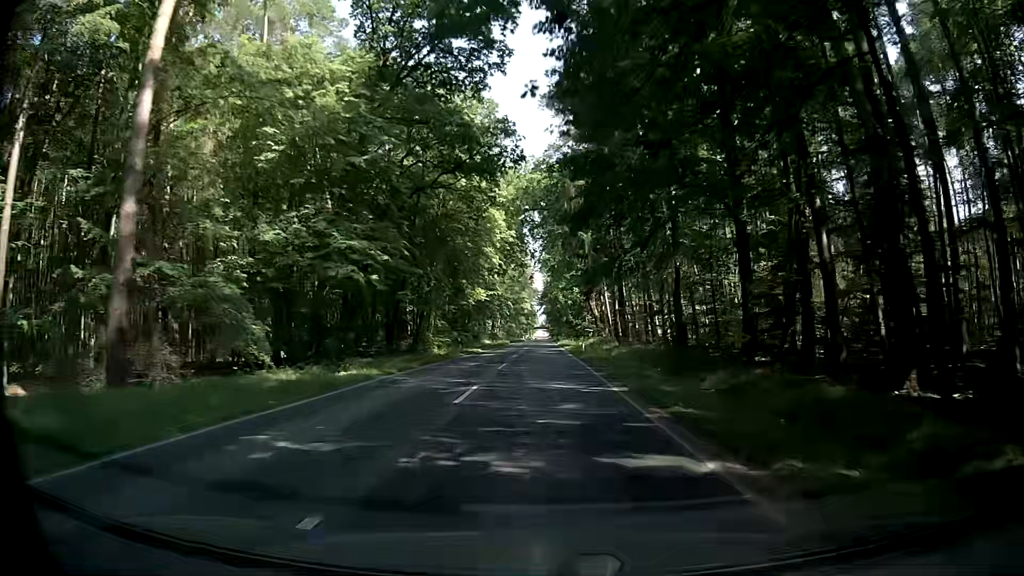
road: secondary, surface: asphalt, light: Day
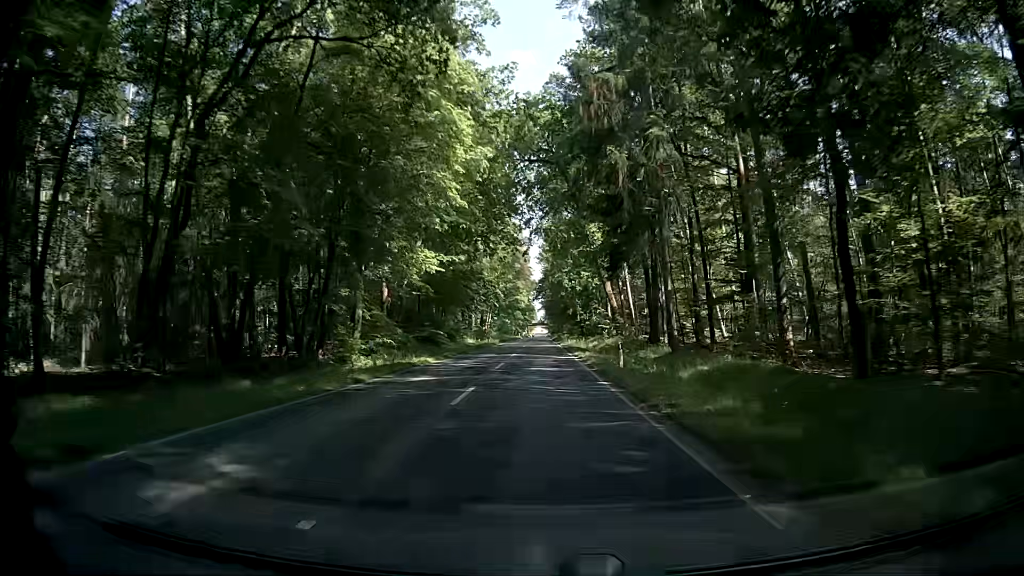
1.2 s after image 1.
(+0.3, +23.9) m; 0°
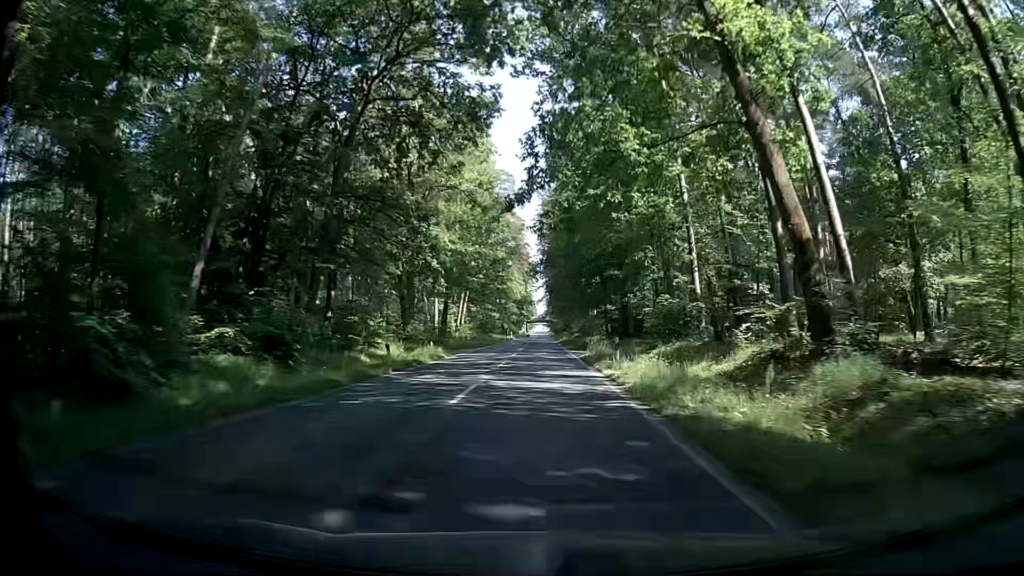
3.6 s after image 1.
(+0.3, +47.6) m; 0°
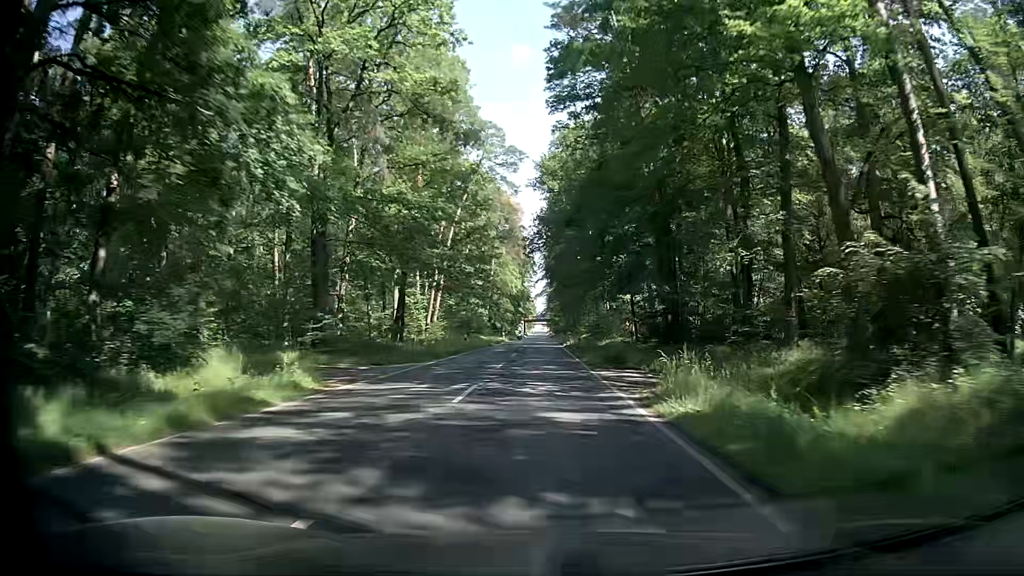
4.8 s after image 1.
(0.0, +23.5) m; +1°
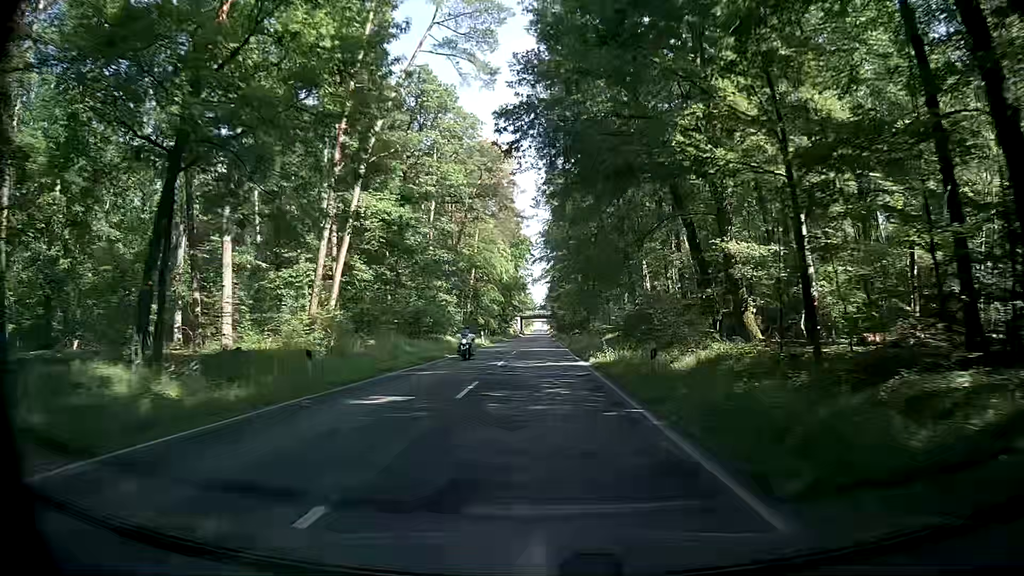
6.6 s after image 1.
(0.0, +35.1) m; -1°
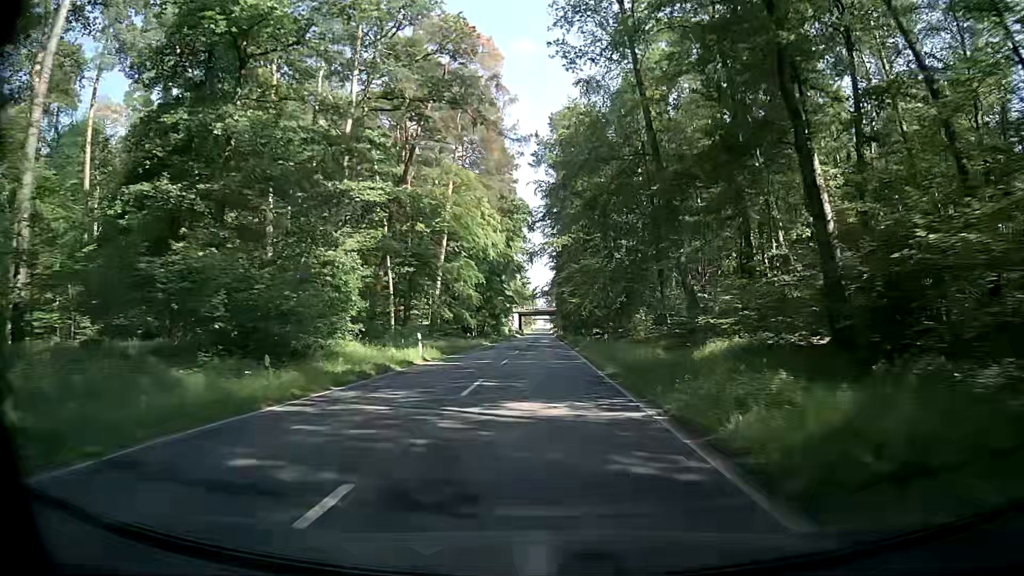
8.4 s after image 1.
(+0.2, +35.3) m; 0°
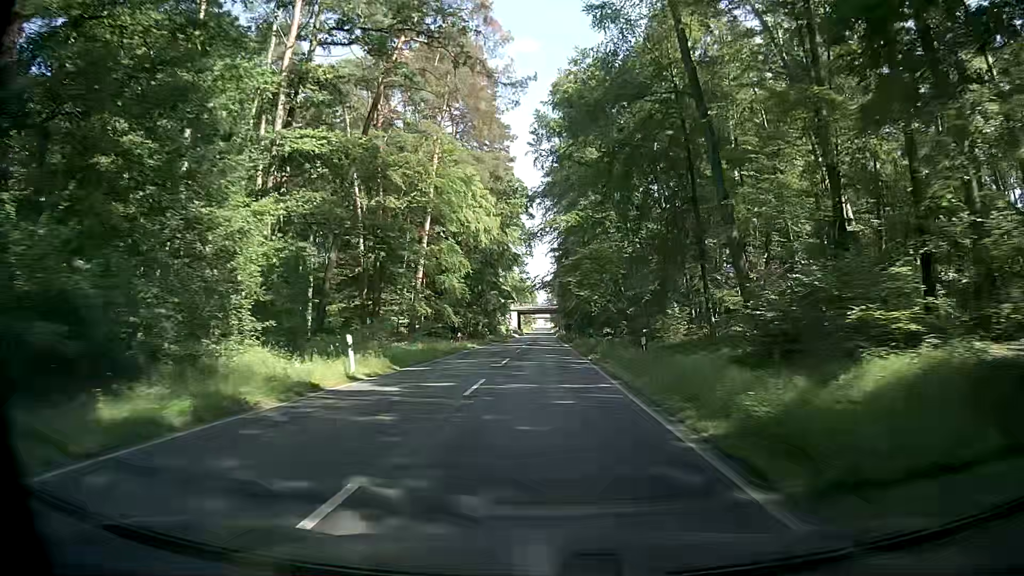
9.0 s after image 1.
(0.0, +11.8) m; -1°
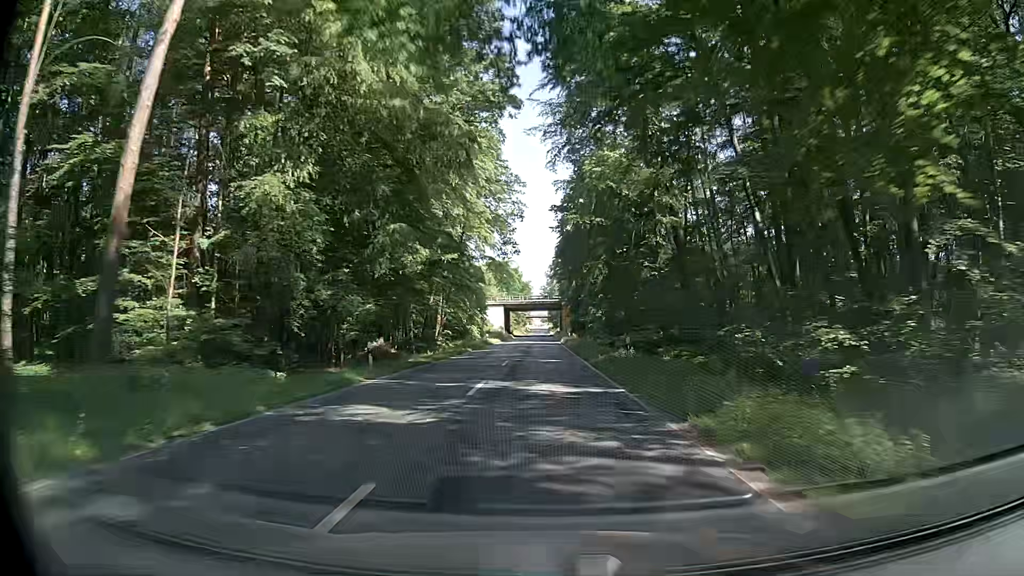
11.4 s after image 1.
(+0.4, +47.4) m; +1°
(0, +10) (0, +20) (0, +30) (0, +40) (0, +50) (0, +60) (-1, +70) (-1, +80) (-1, +90) (-1, +100) m
